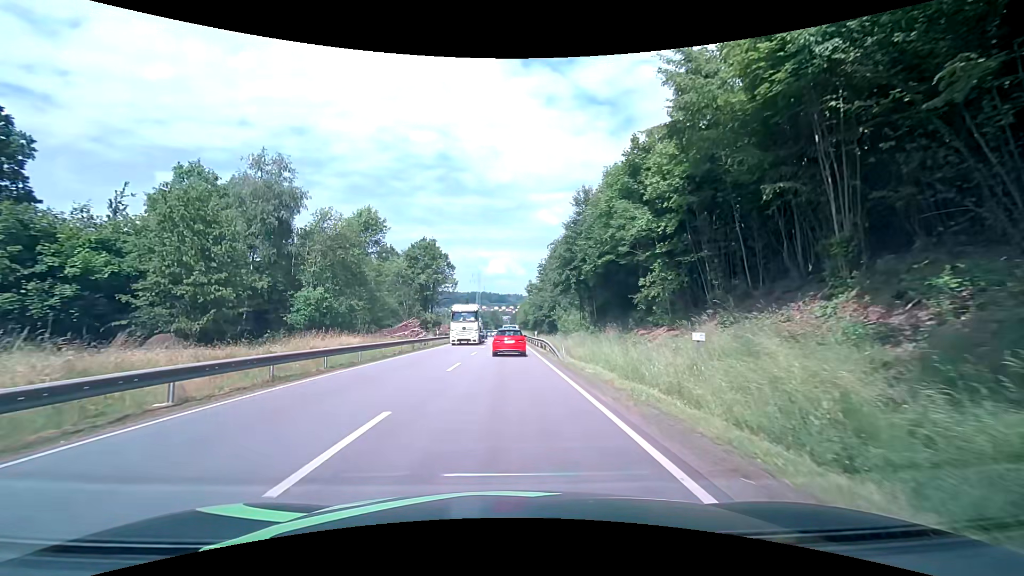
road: primary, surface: asphalt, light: Day
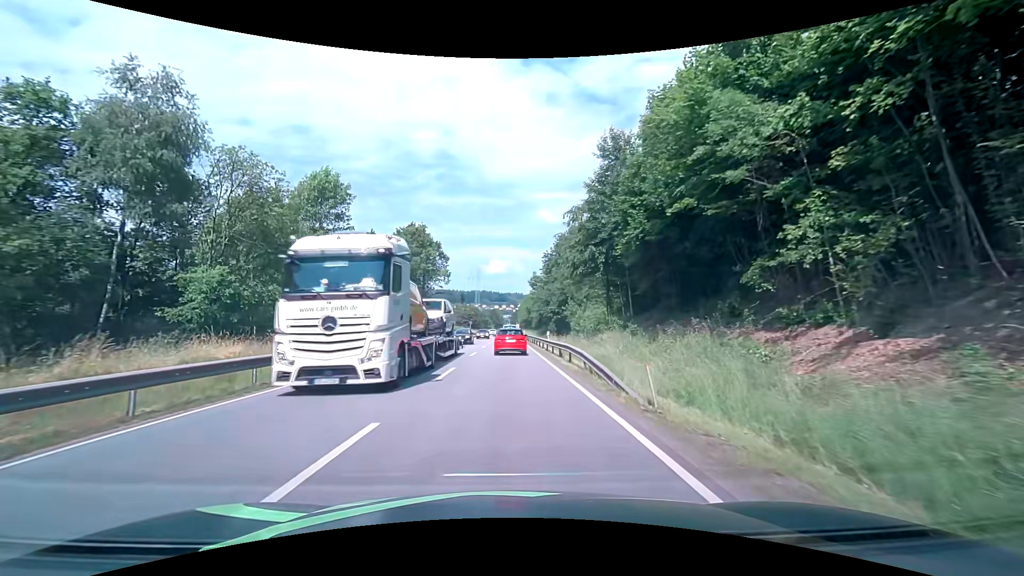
(+0.1, +13.2) m; 0°
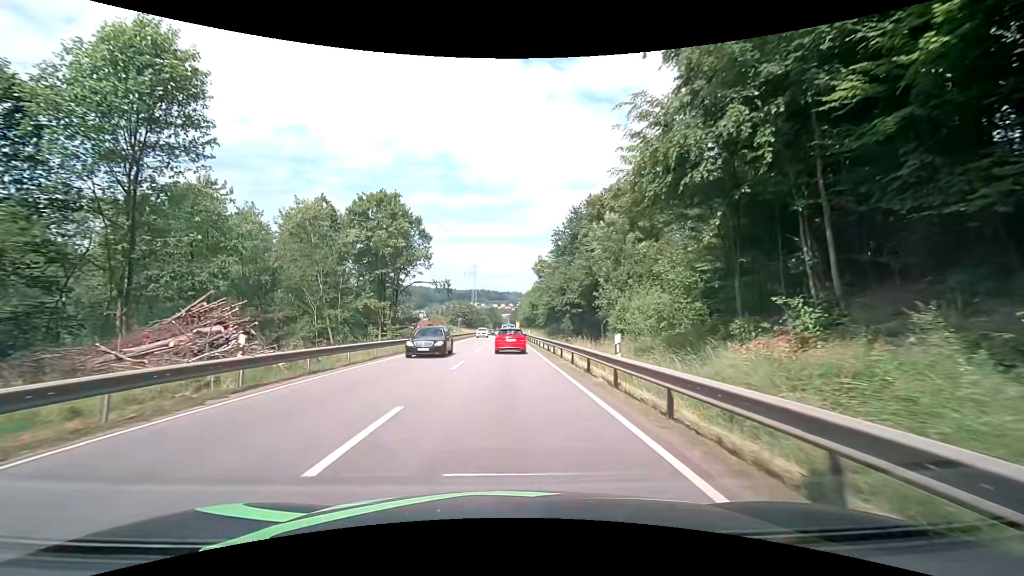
(+0.1, +20.8) m; 0°
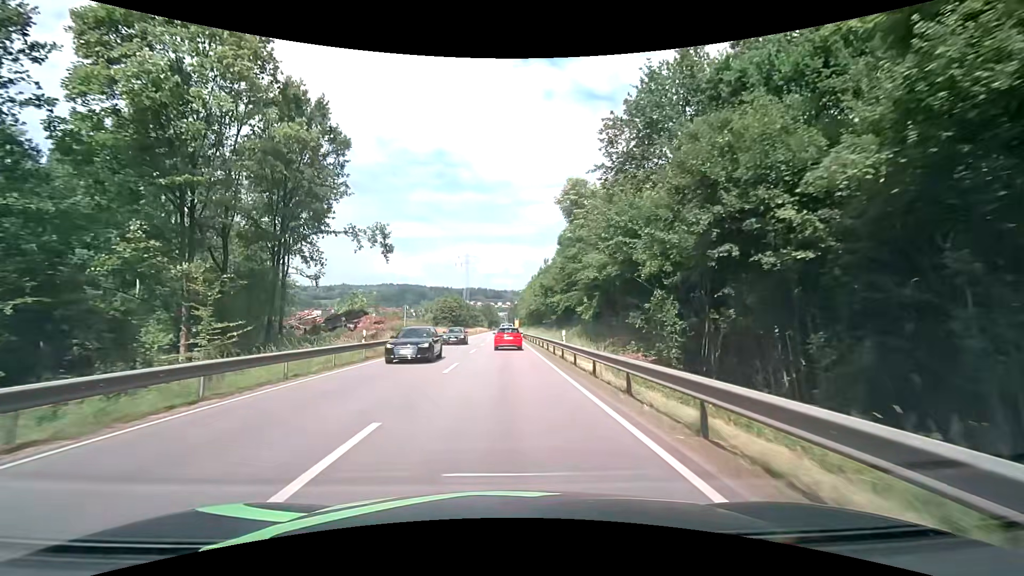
(0.0, +37.8) m; +1°
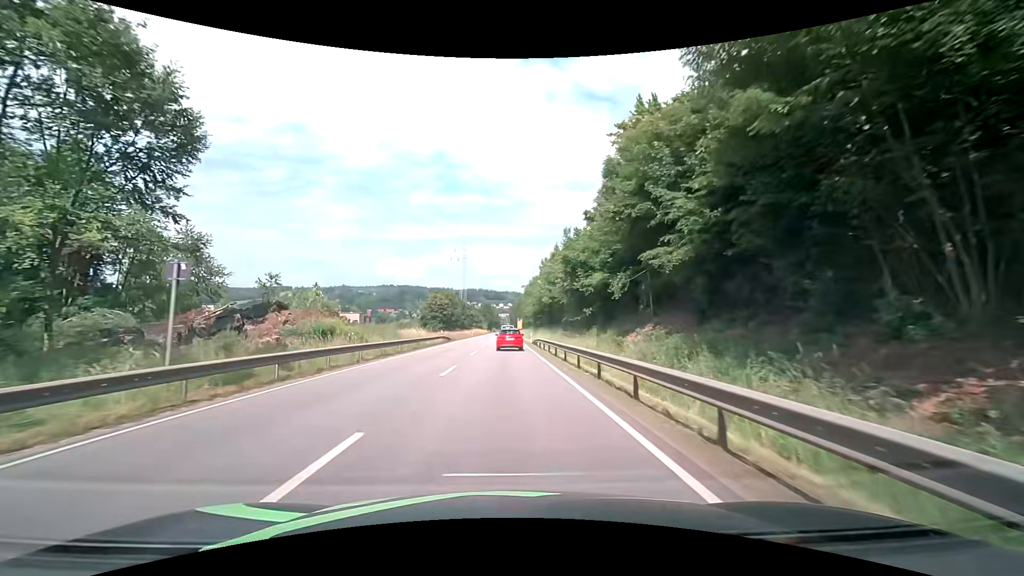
(-0.2, +24.8) m; -1°
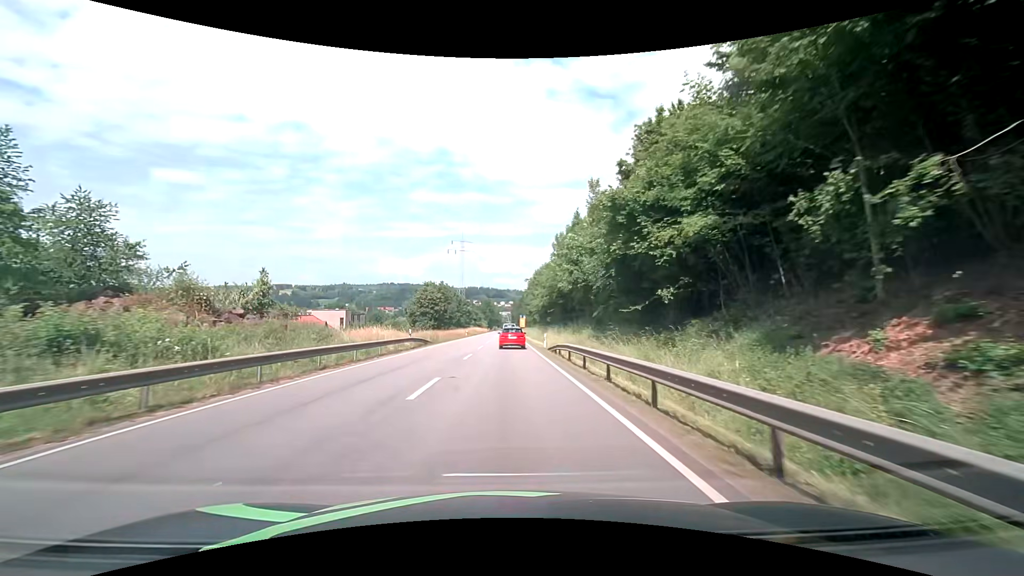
(0.0, +17.2) m; 0°
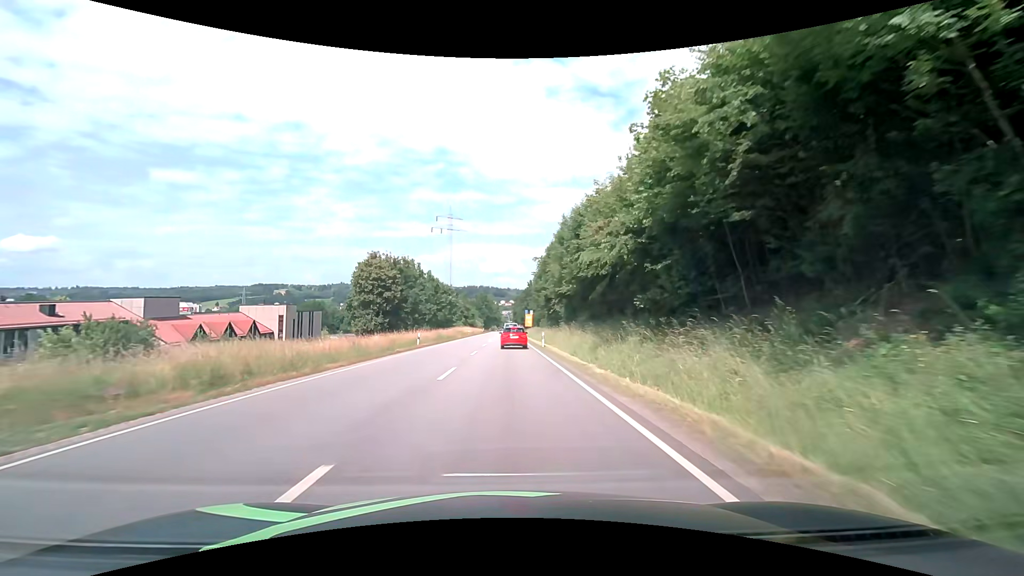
(+0.2, +44.7) m; 0°
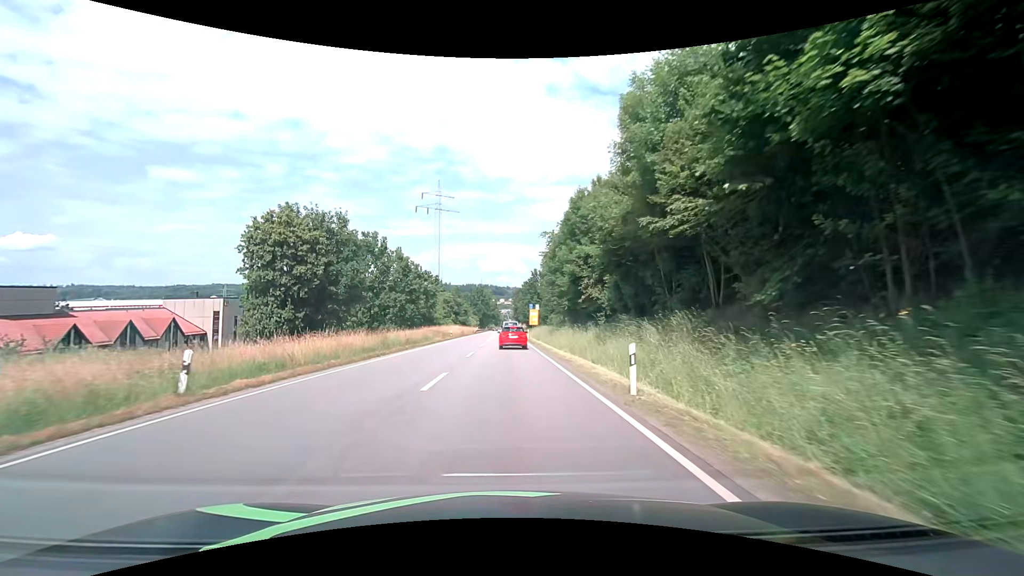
(+0.1, +26.3) m; 0°
(0, +10) (0, +20) (0, +30) (0, +40) (0, +50) (0, +60) (0, +70) (0, +80) (0, +90) (0, +100) m
